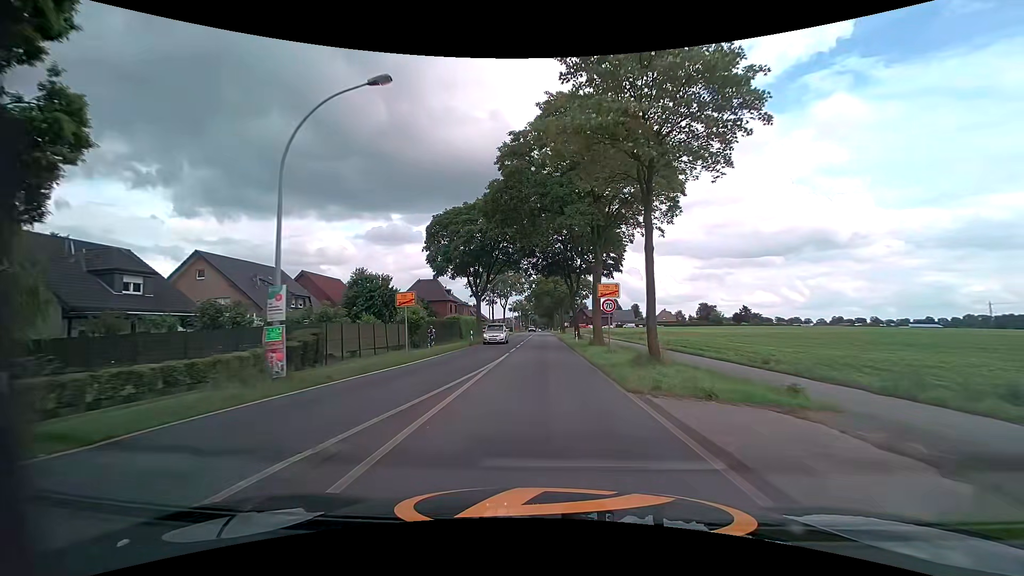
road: tertiary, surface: asphalt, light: Day
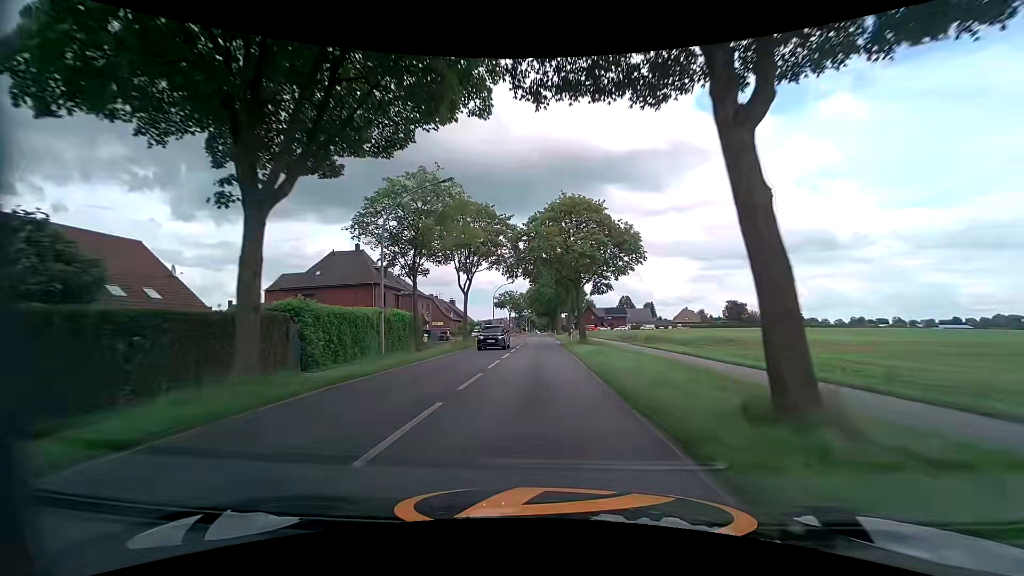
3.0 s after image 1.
(-0.1, +39.8) m; 0°
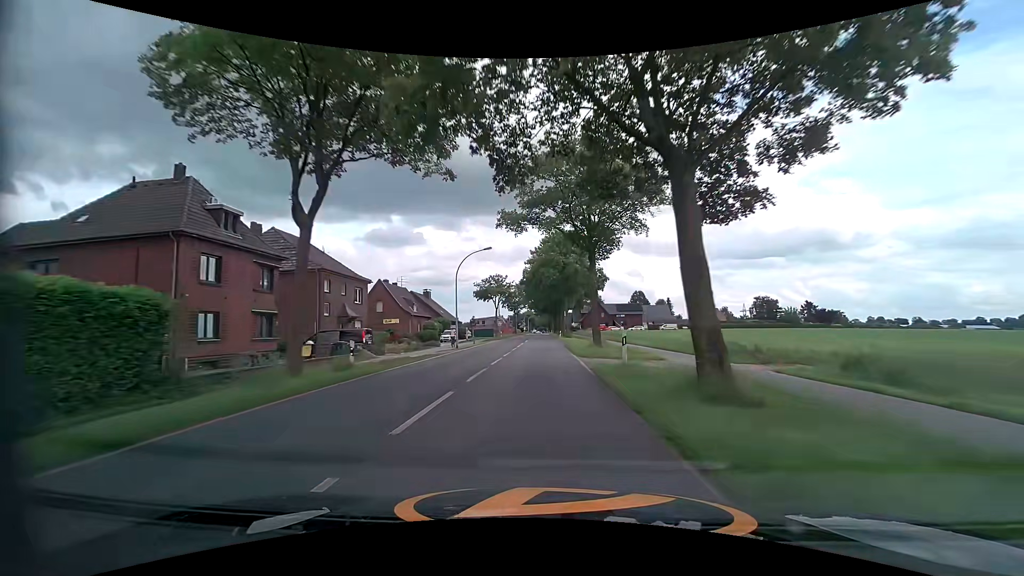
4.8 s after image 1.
(+0.1, +28.9) m; 0°
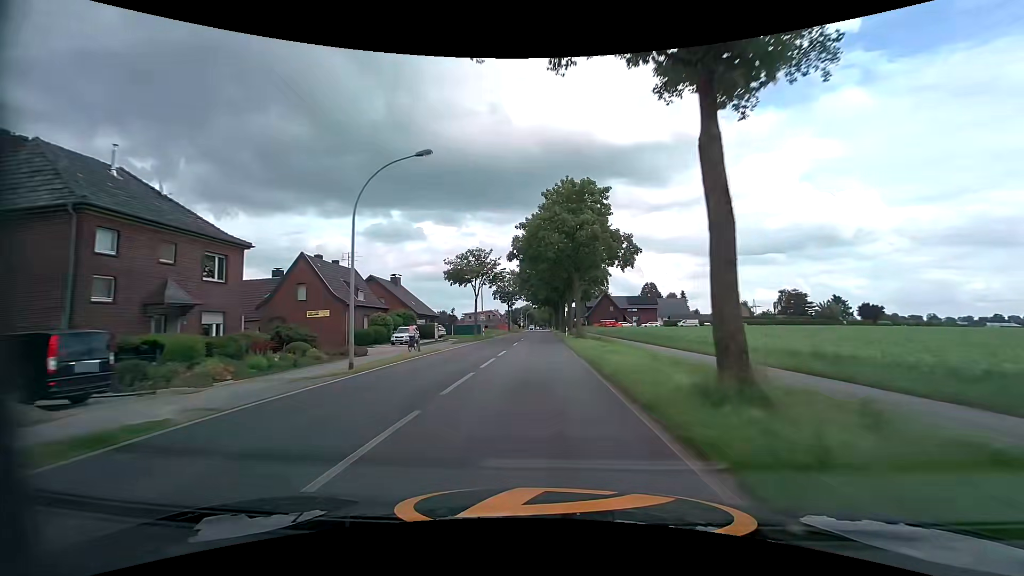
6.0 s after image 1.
(-0.1, +20.7) m; 0°
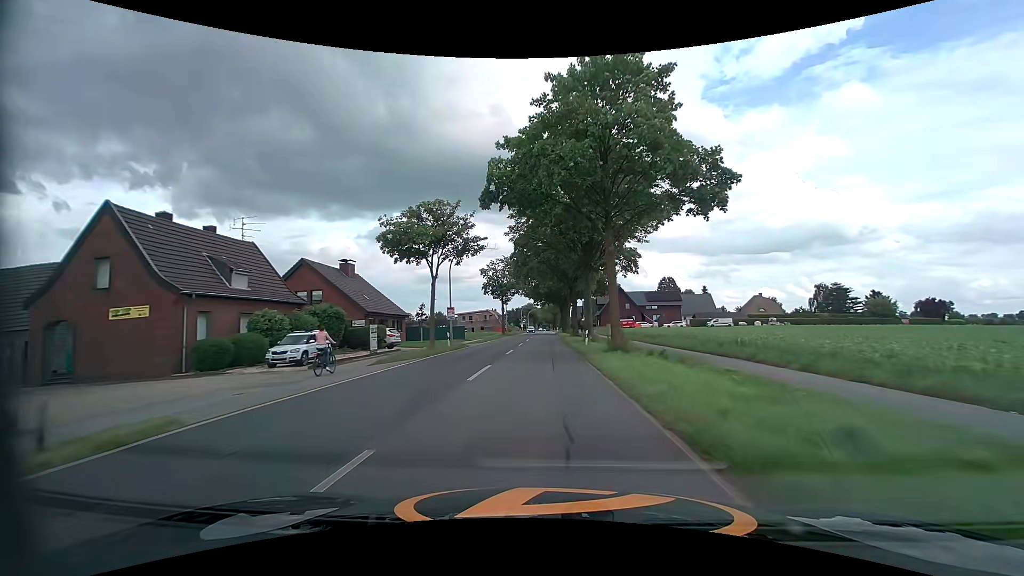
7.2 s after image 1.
(0.0, +20.2) m; 0°
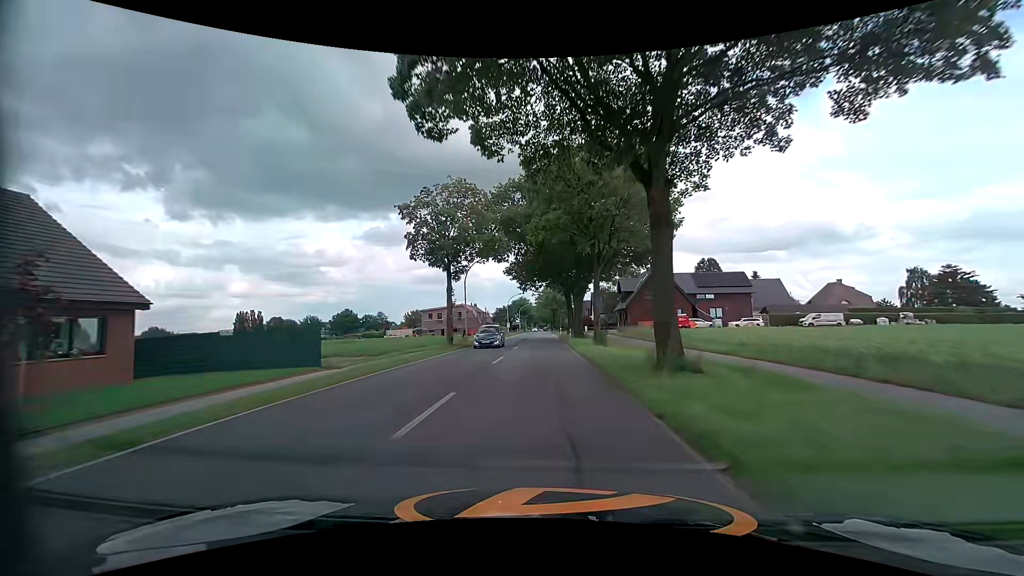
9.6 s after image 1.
(+0.1, +40.7) m; +1°
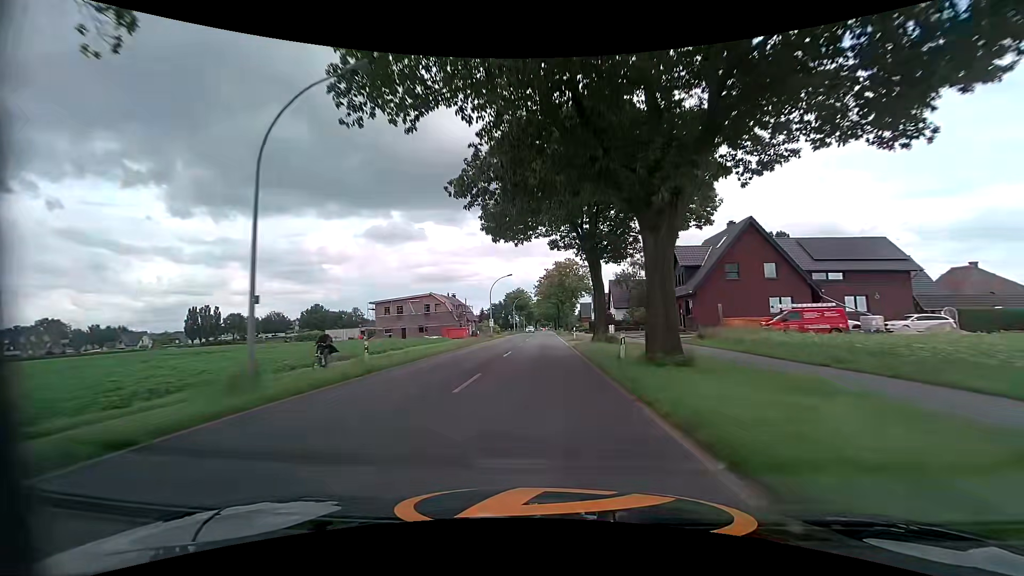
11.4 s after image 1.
(-0.3, +31.7) m; -1°
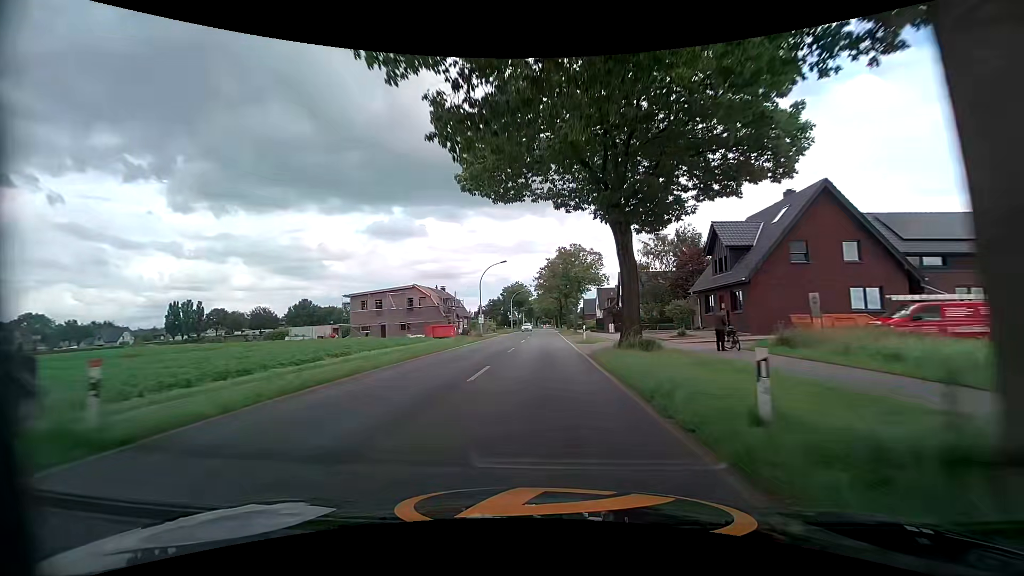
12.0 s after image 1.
(+0.1, +10.4) m; +1°
(0, +10) (0, +20) (0, +30) (0, +40) (0, +50) (0, +60) (0, +70) (0, +80) (0, +90) (0, +100) m
